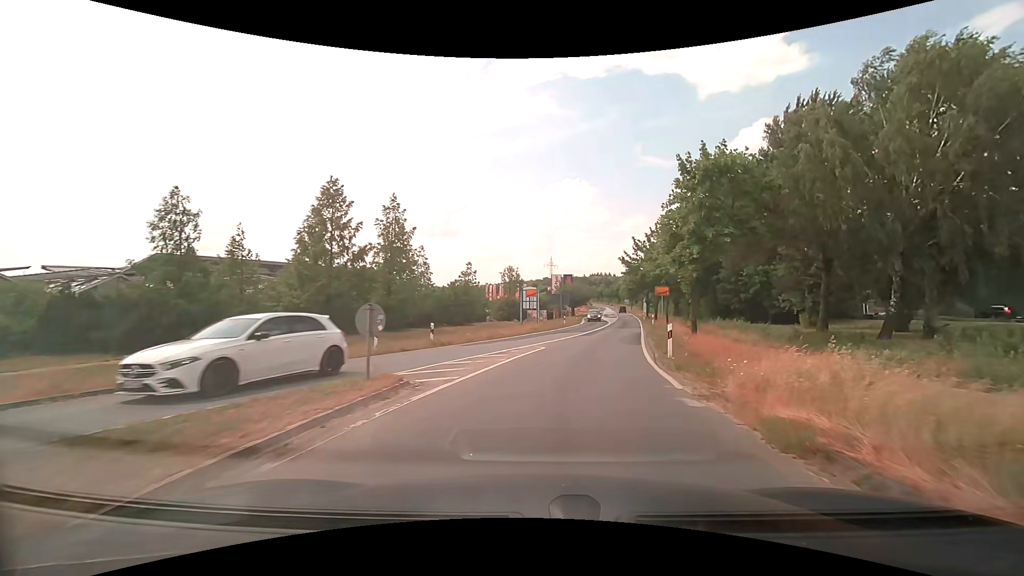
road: tertiary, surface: asphalt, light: Day
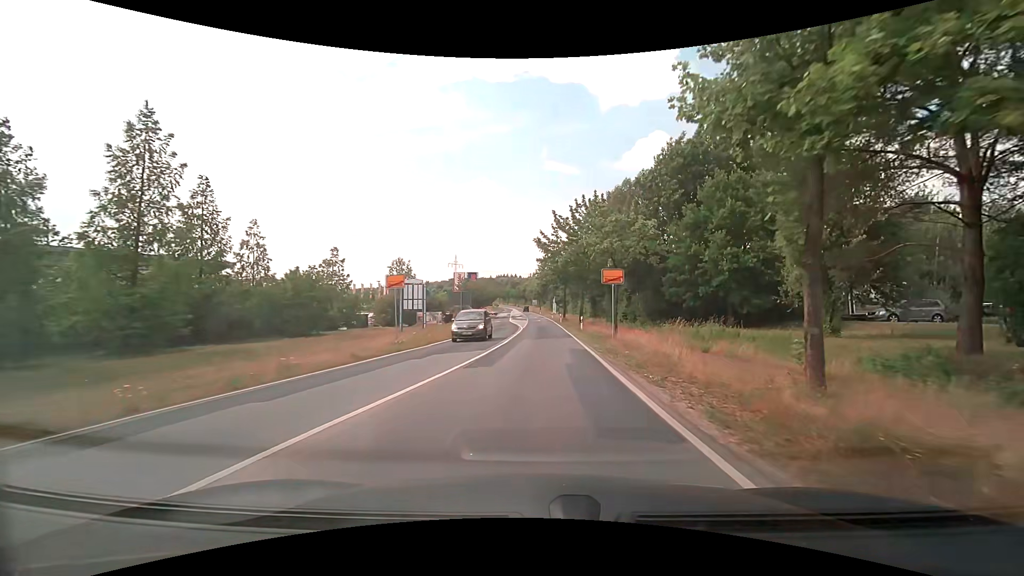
(+1.5, +16.6) m; +10°
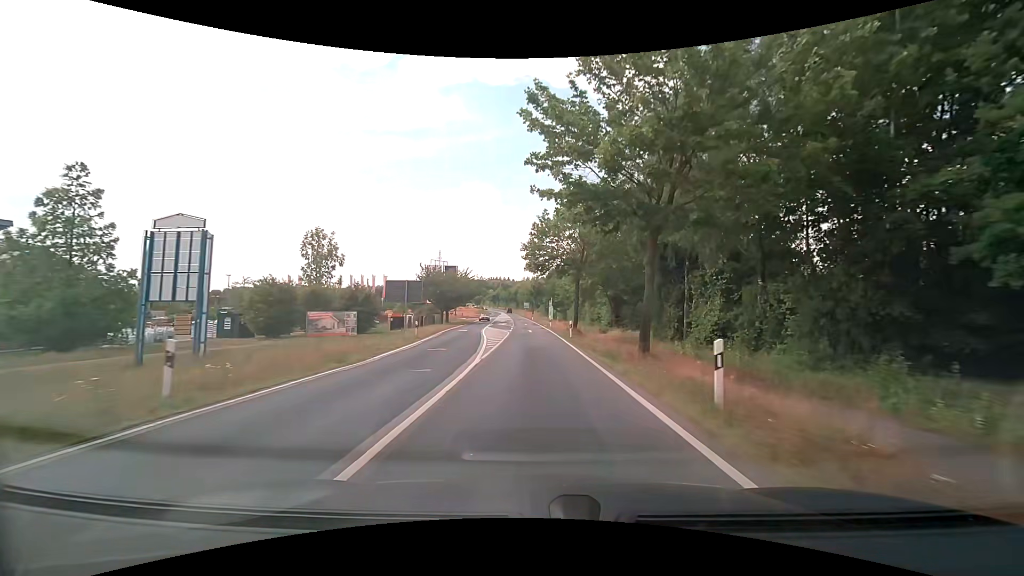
(+0.5, +28.9) m; +1°
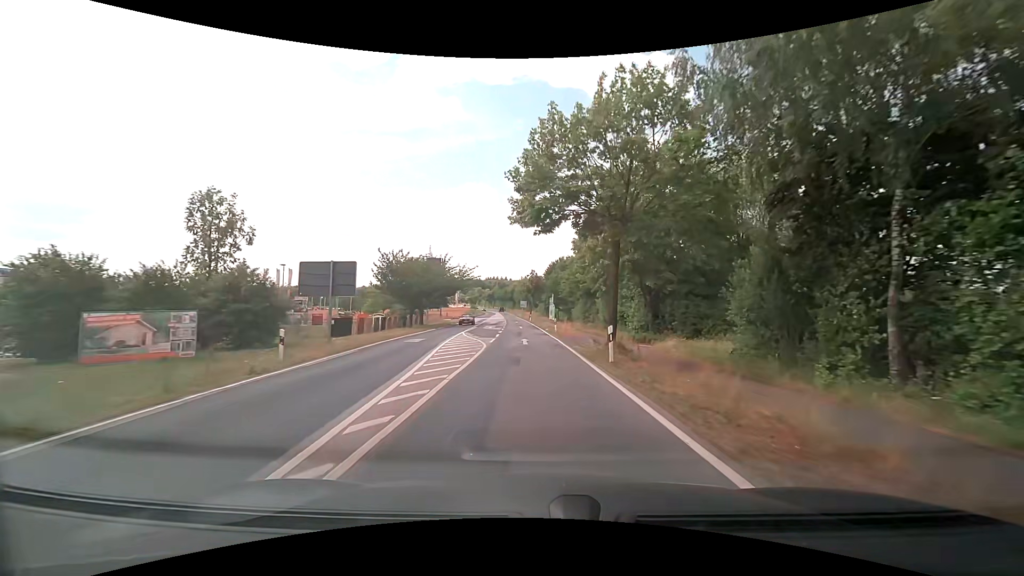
(+0.2, +17.4) m; 0°
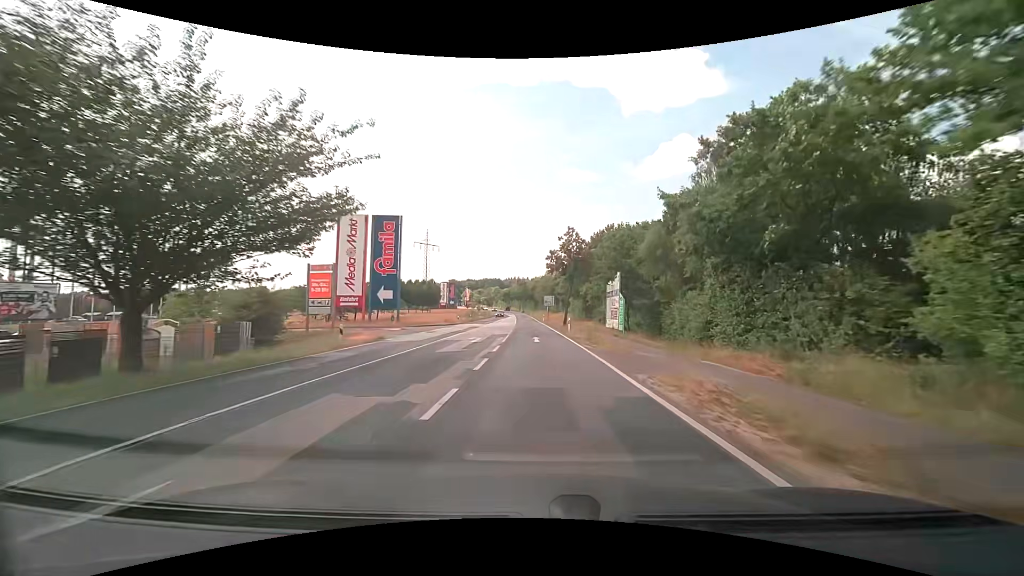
(-1.0, +48.7) m; -2°
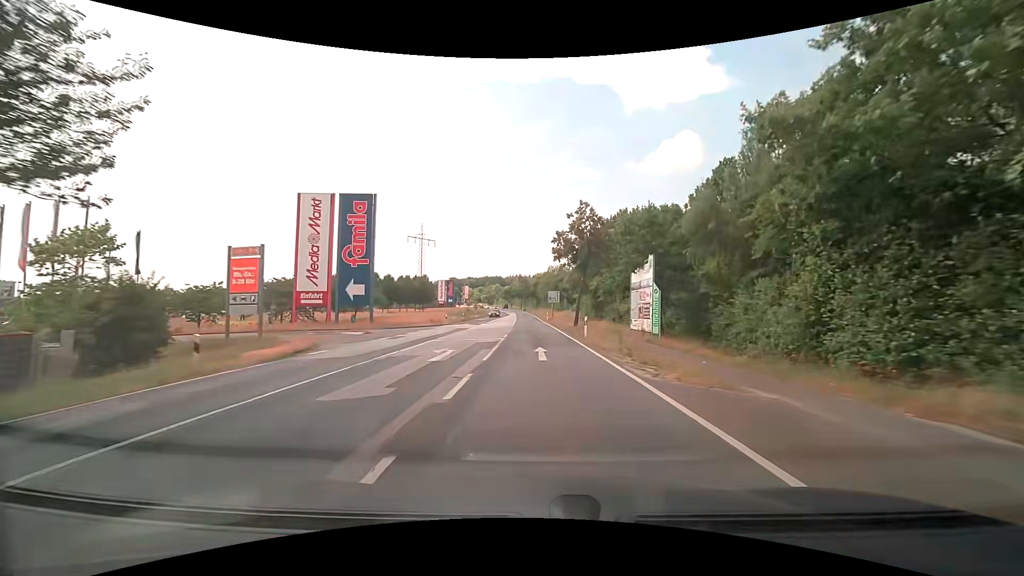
(-0.1, +10.2) m; -1°
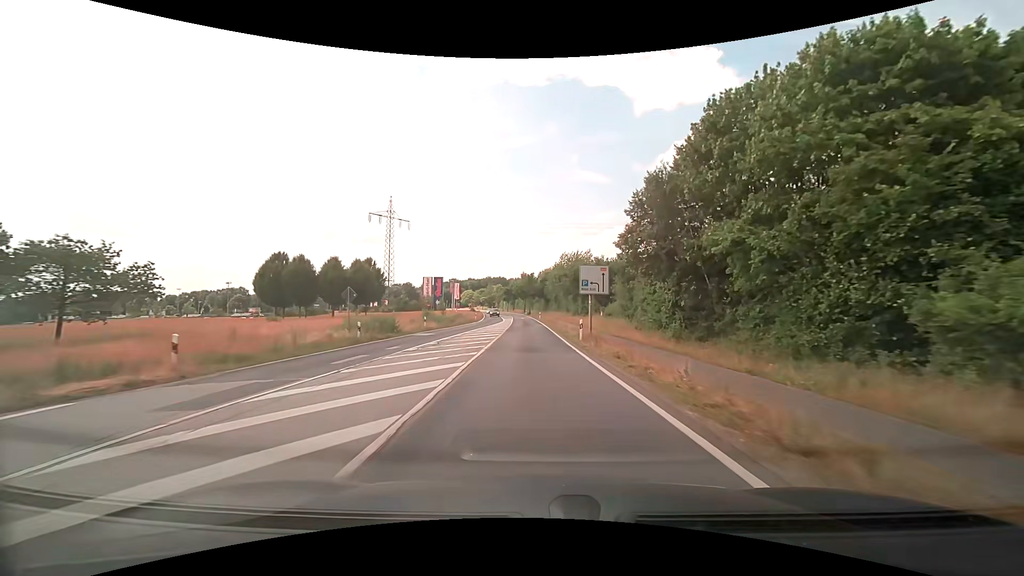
(-0.1, +41.5) m; -1°
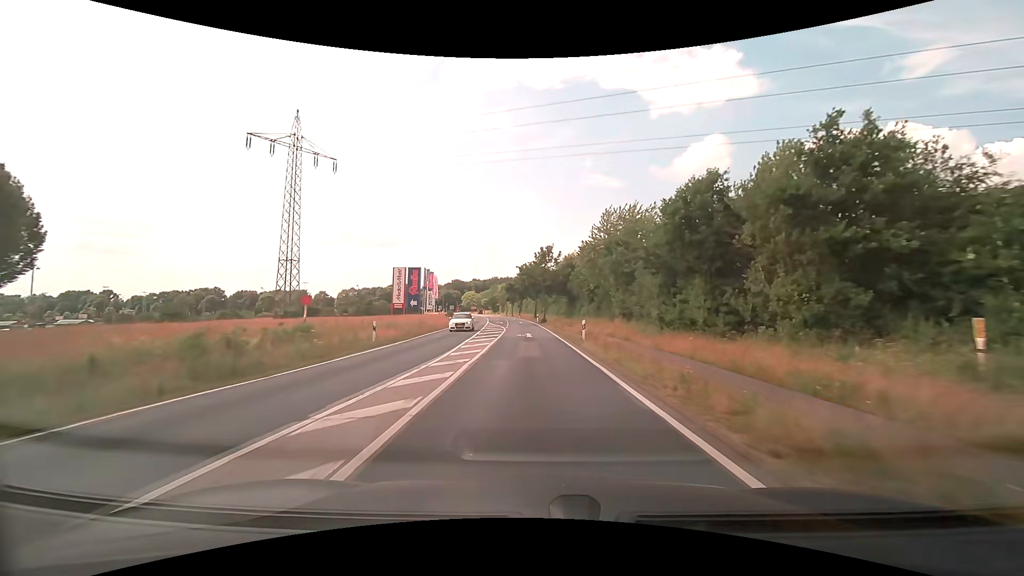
(-0.6, +53.0) m; -1°
(0, +10) (0, +20) (0, +30) (0, +40) (-1, +50) (-1, +60) (-2, +70) (-2, +80) (-3, +90) (-4, +100) m
